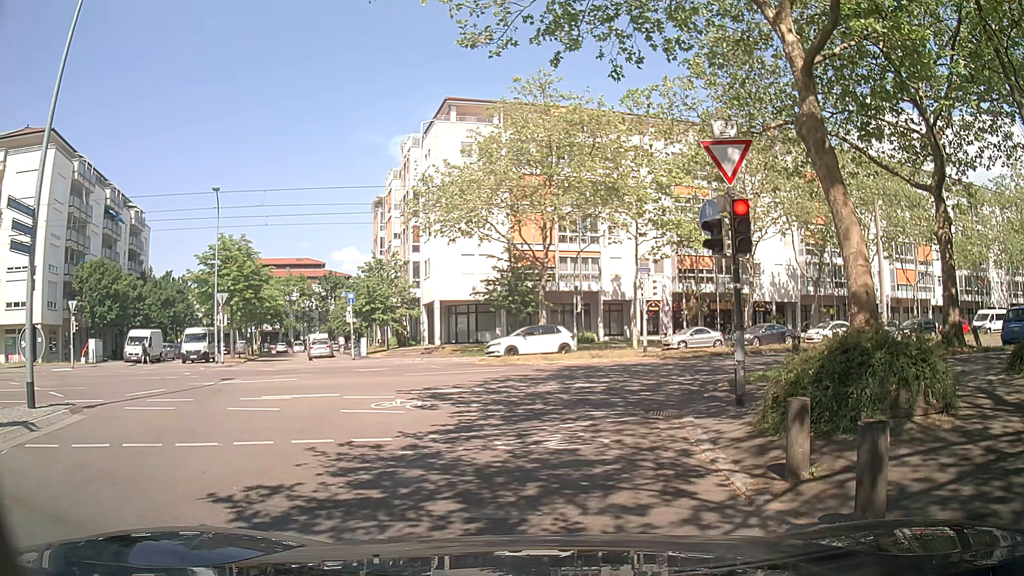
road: residential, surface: asphalt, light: Day
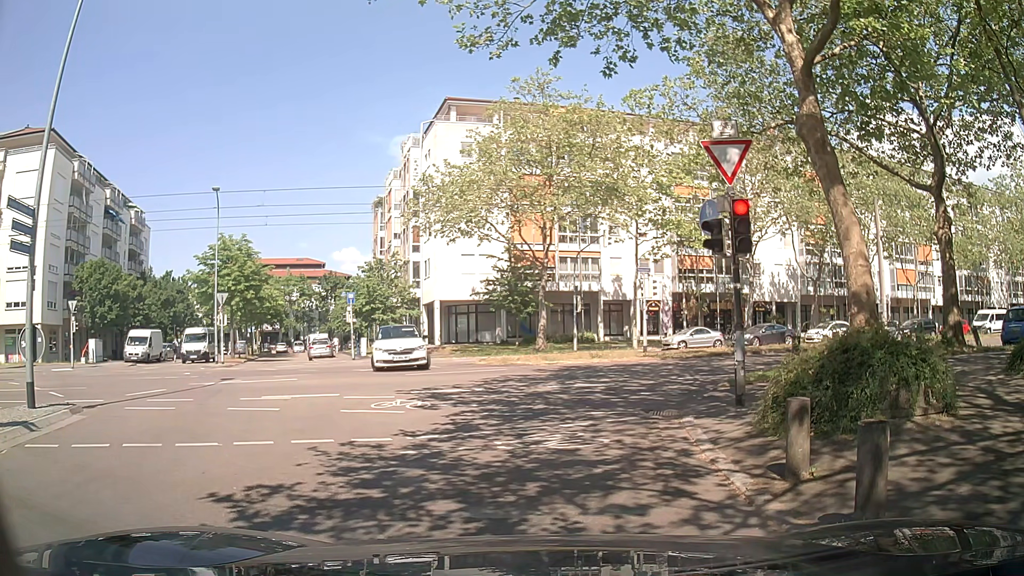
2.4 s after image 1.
(0.0, 0.0) m; 0°
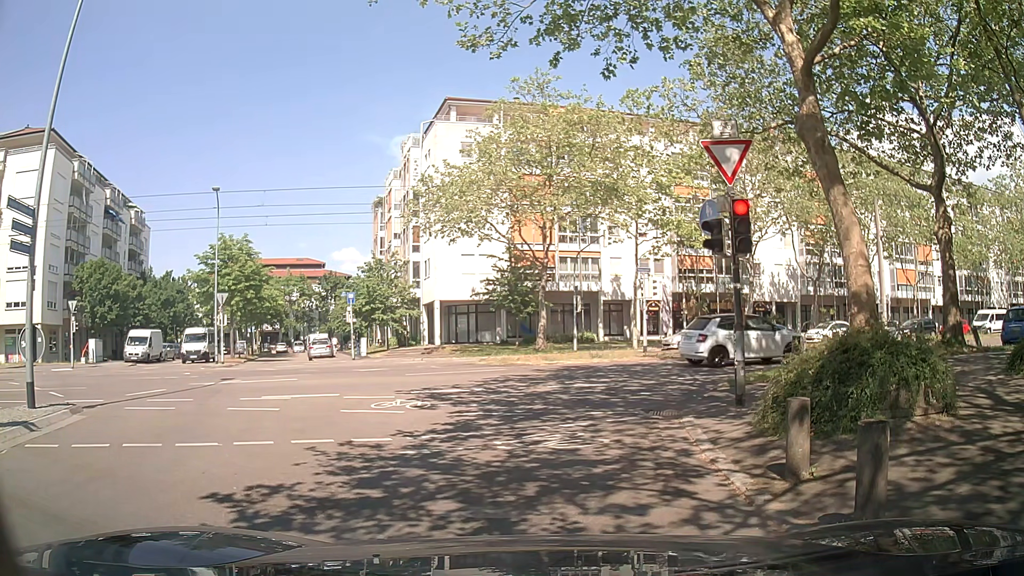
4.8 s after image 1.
(0.0, 0.0) m; 0°
